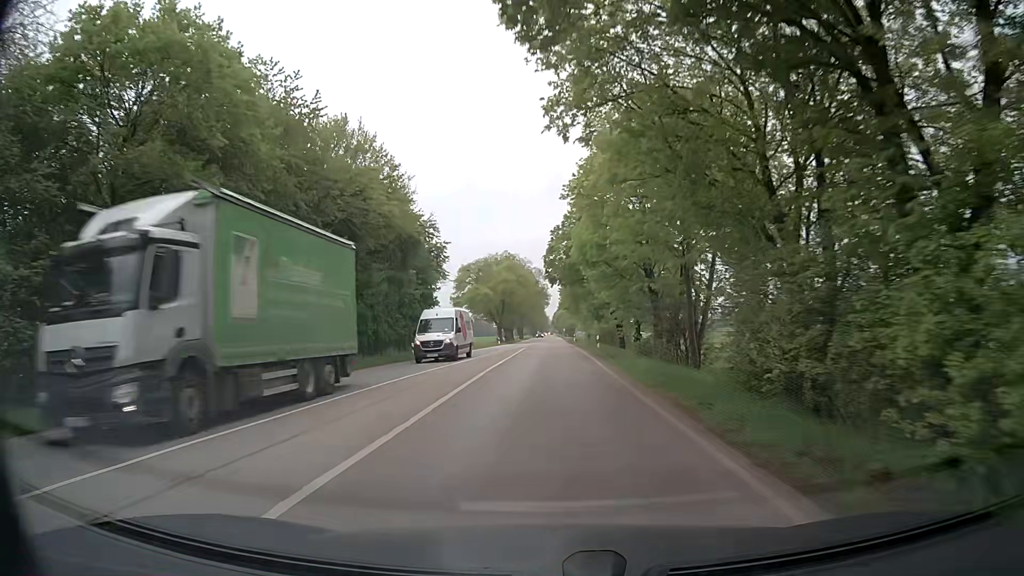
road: secondary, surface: asphalt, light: Day
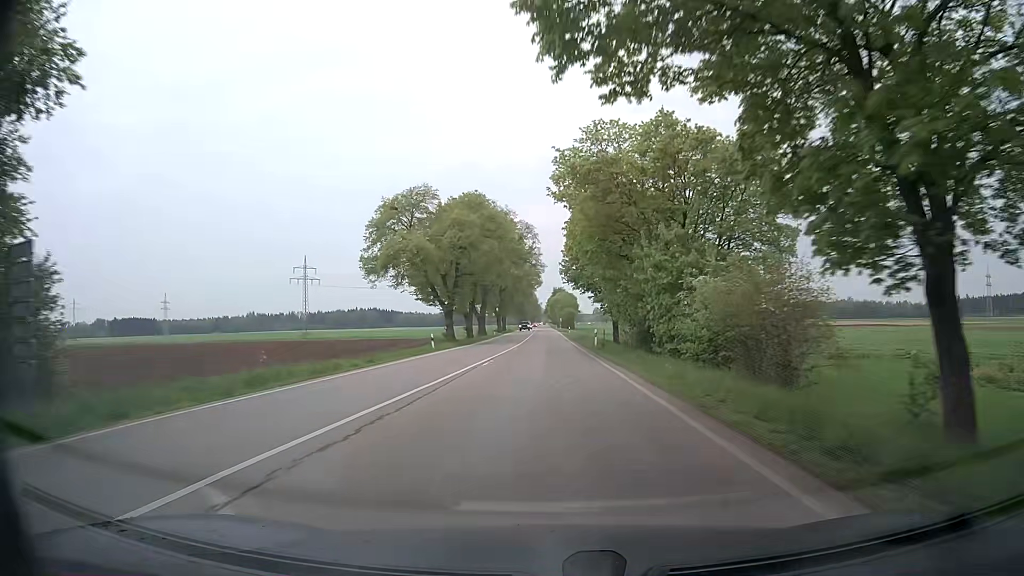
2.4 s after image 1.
(+0.3, +48.3) m; +1°
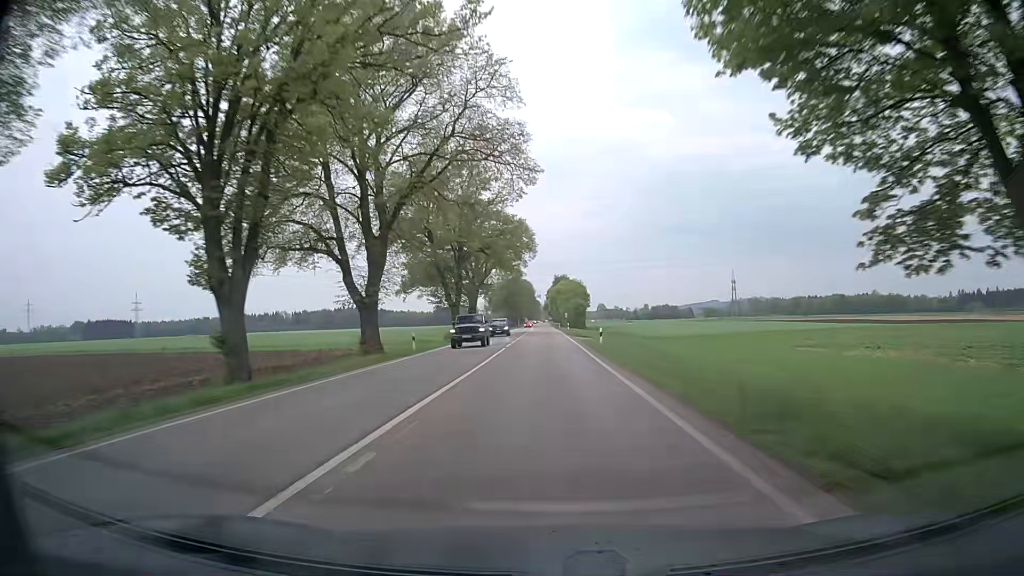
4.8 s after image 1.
(+0.1, +53.1) m; 0°
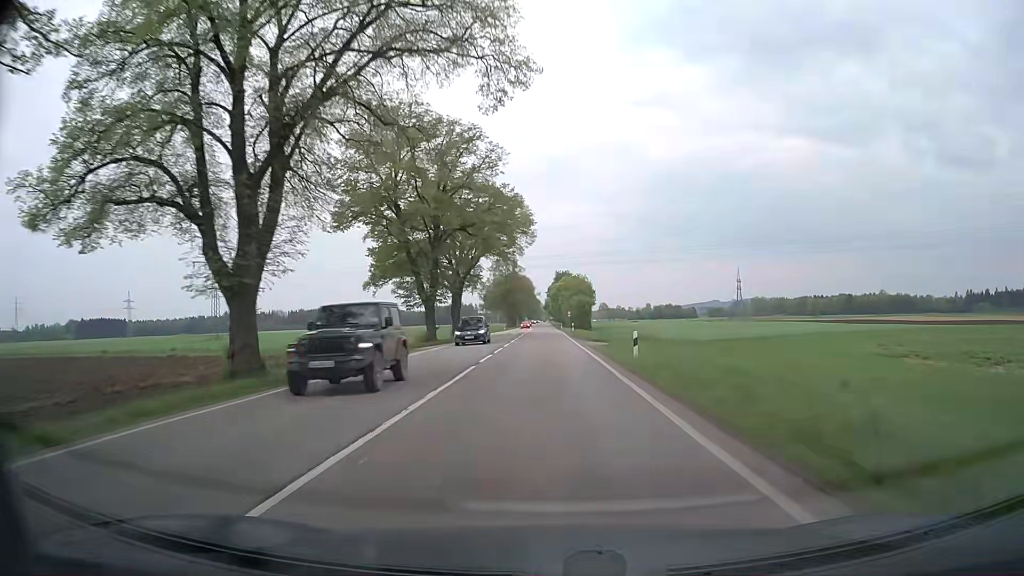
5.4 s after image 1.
(0.0, +13.8) m; 0°
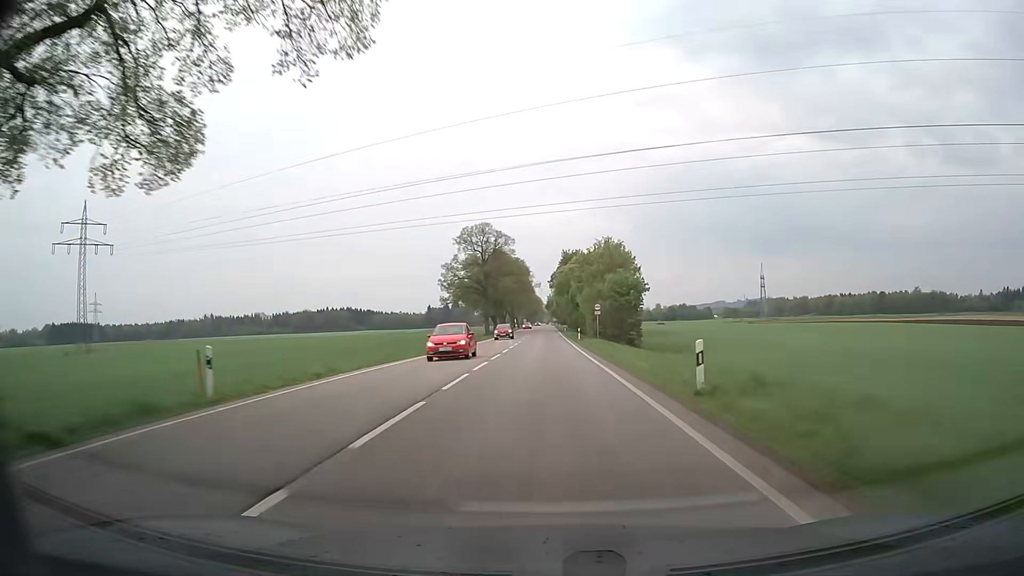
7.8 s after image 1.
(0.0, +56.7) m; 0°
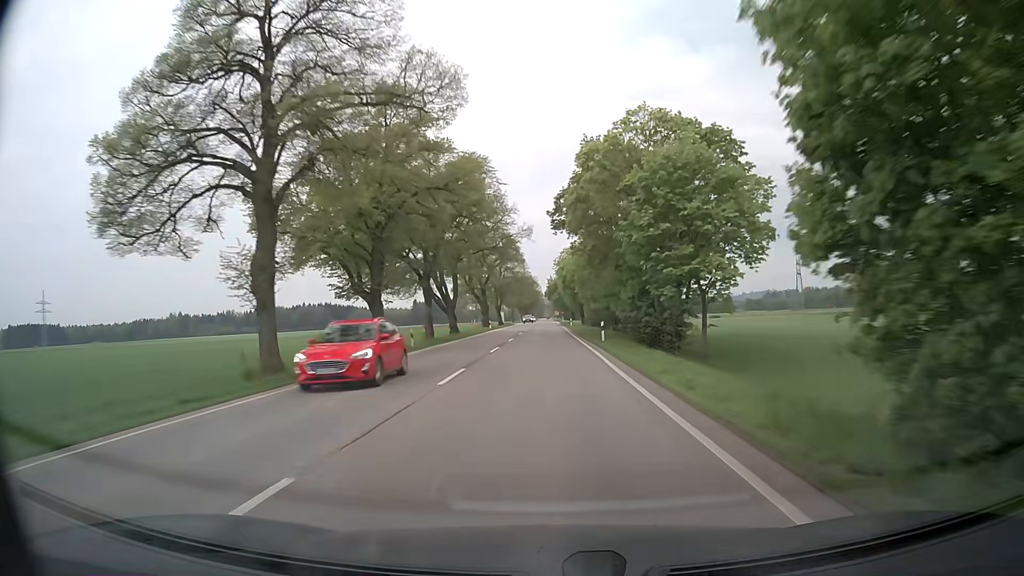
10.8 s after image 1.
(+0.1, +72.9) m; 0°
(0, +10) (0, +20) (0, +30) (0, +40) (0, +50) (0, +60) (0, +70) (0, +80) (0, +90) (0, +100) m
